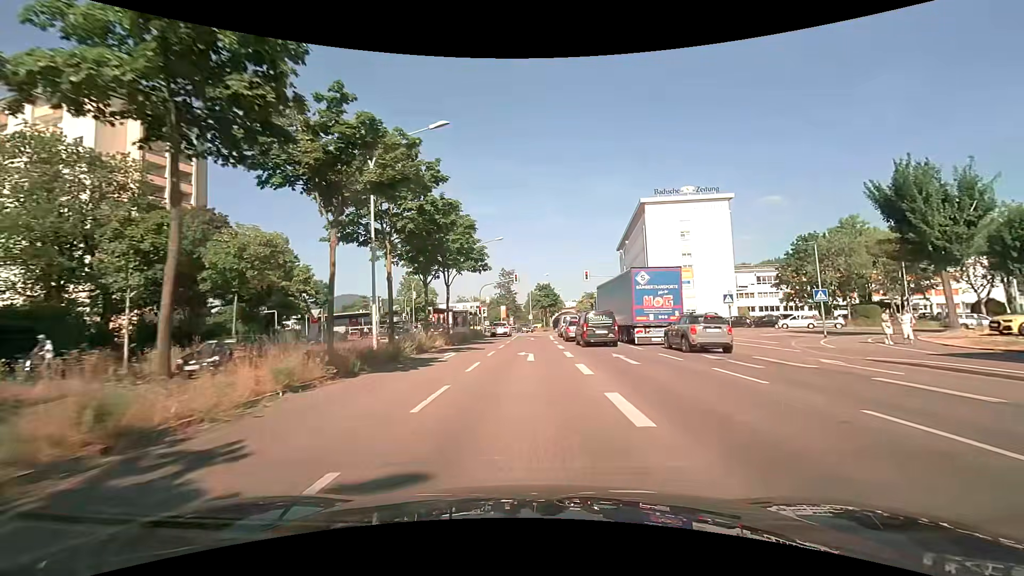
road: primary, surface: asphalt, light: Day
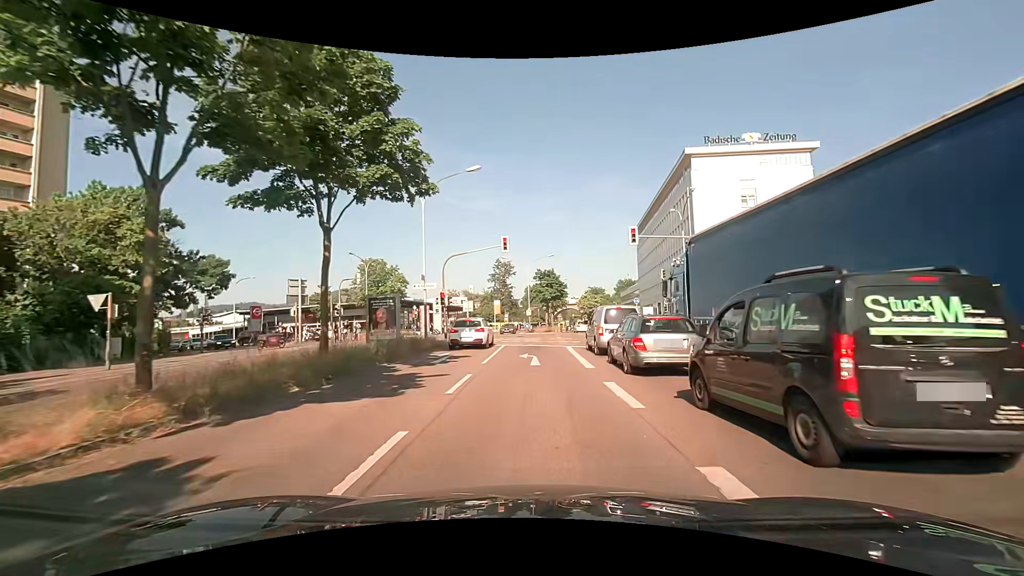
(-0.1, +22.5) m; 0°
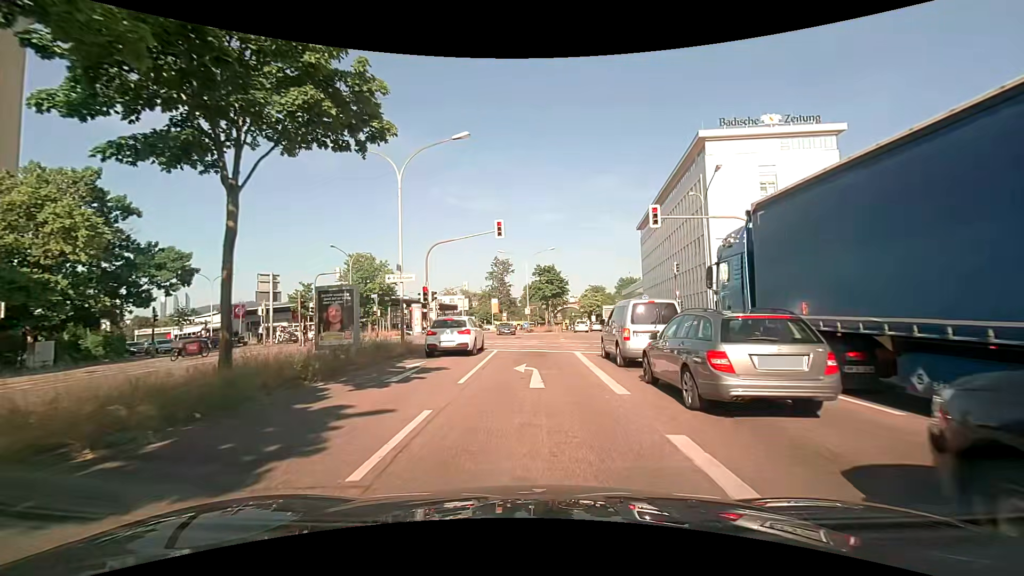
(0.0, +4.8) m; 0°
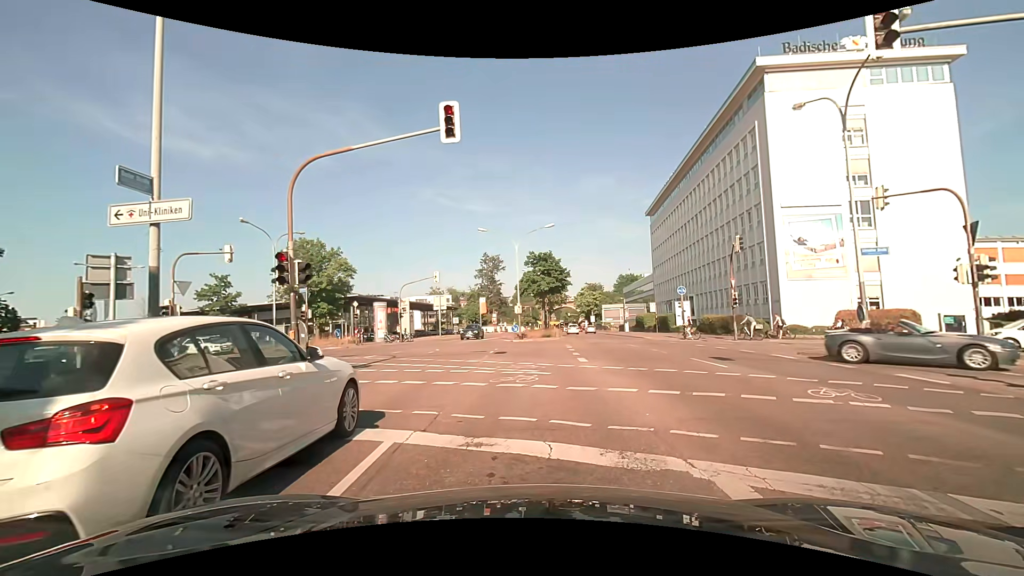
(+0.2, +14.1) m; +3°
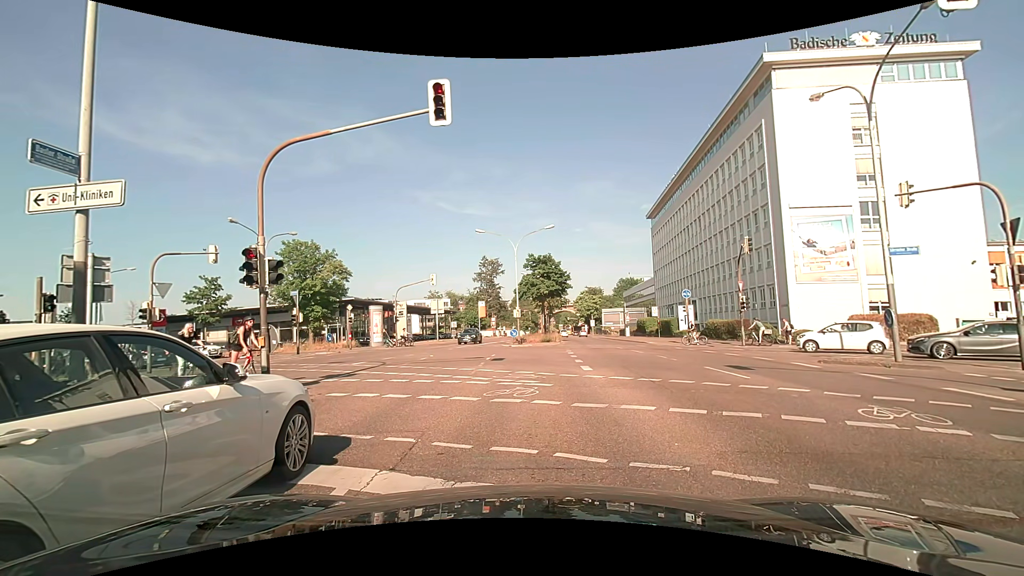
(0.0, +1.3) m; -1°
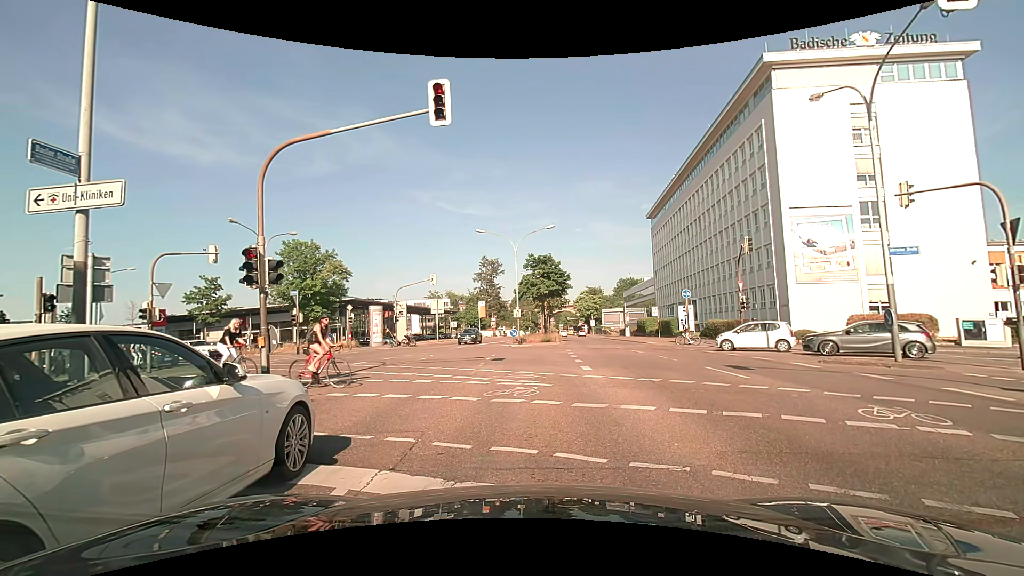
(0.0, 0.0) m; 0°
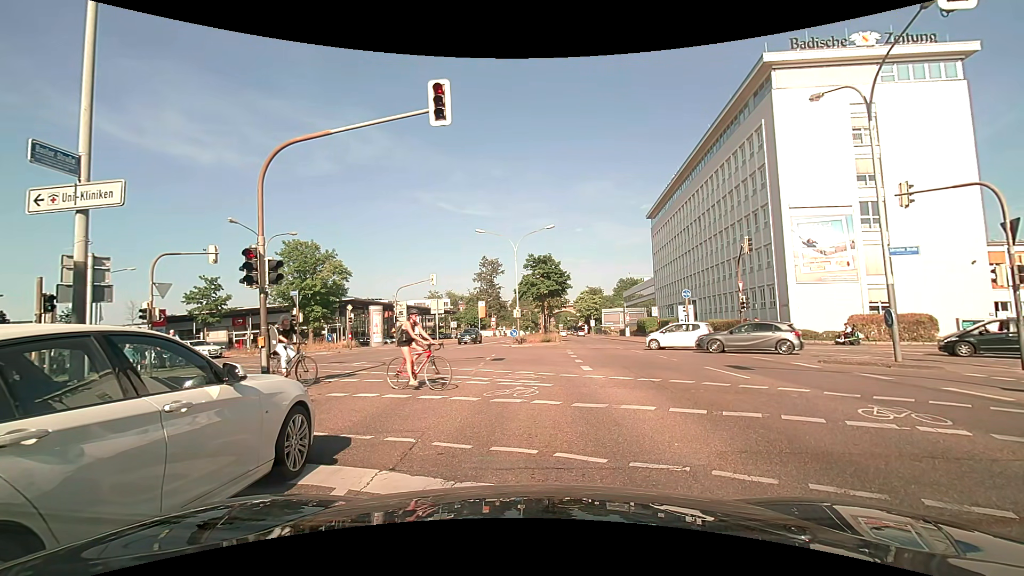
(0.0, 0.0) m; 0°
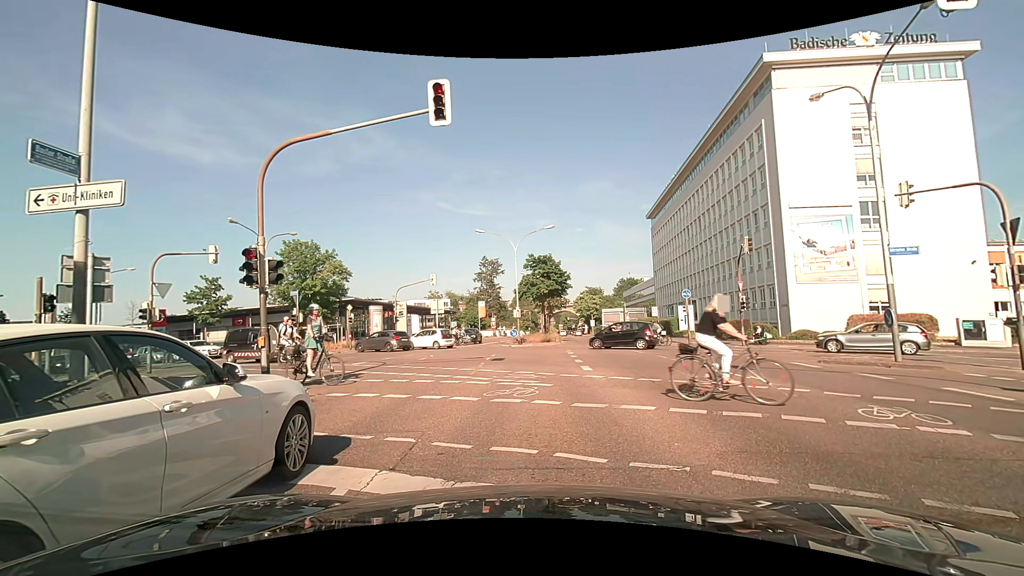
(0.0, 0.0) m; 0°
